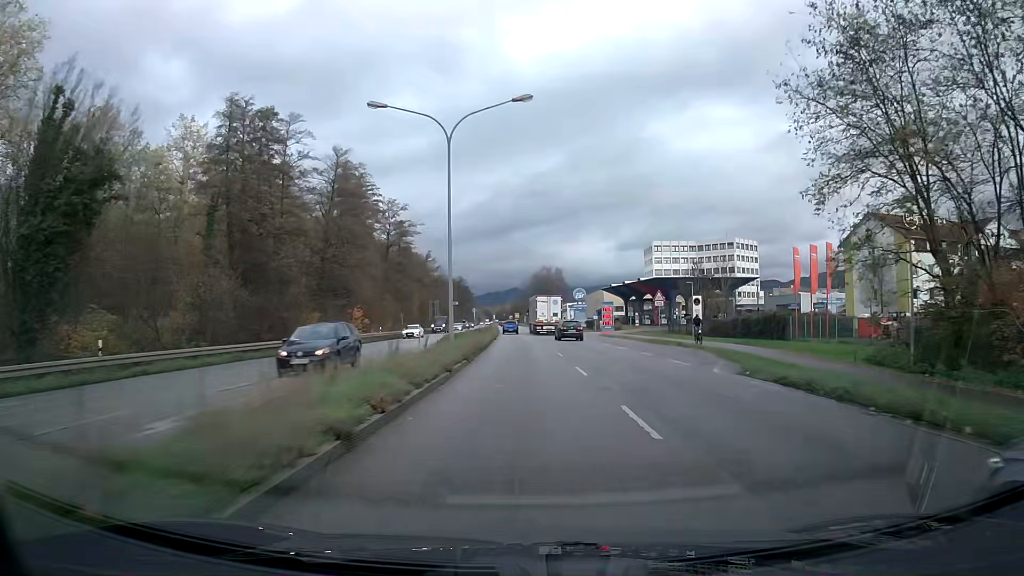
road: primary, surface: asphalt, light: Day
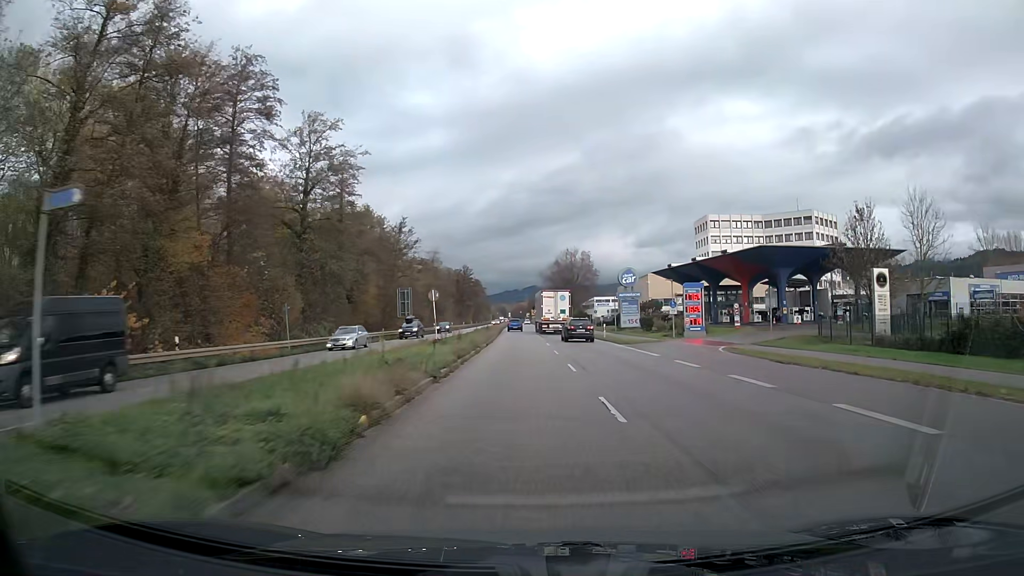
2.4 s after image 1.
(-0.6, +43.3) m; -2°
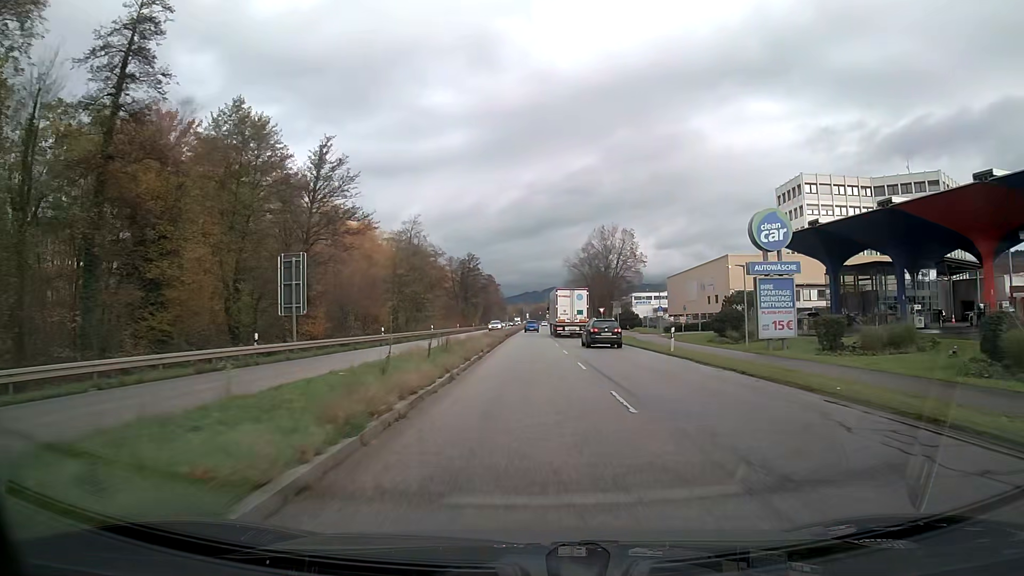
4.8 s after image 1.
(-0.6, +43.5) m; -1°
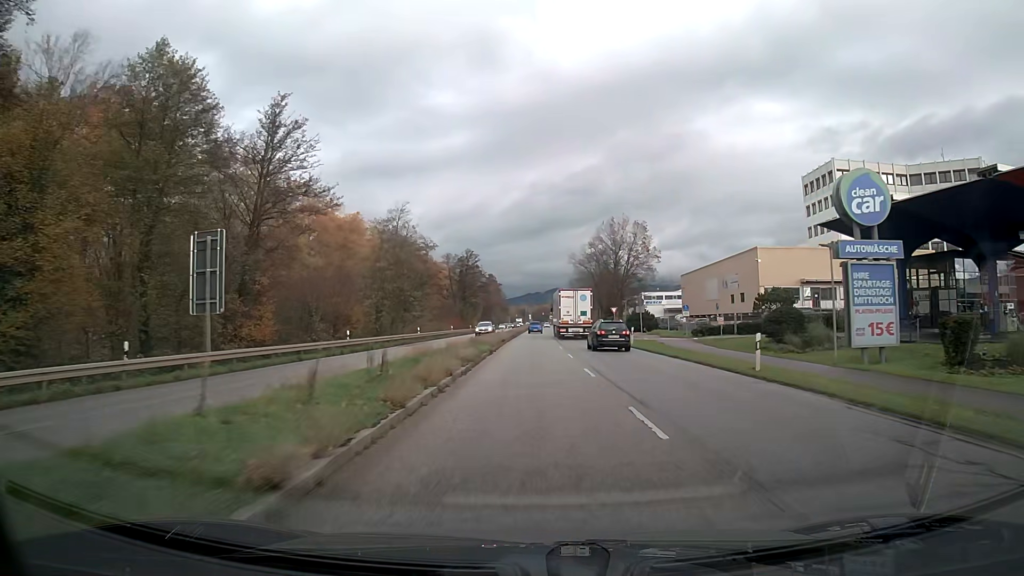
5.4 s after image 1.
(0.0, +10.9) m; 0°
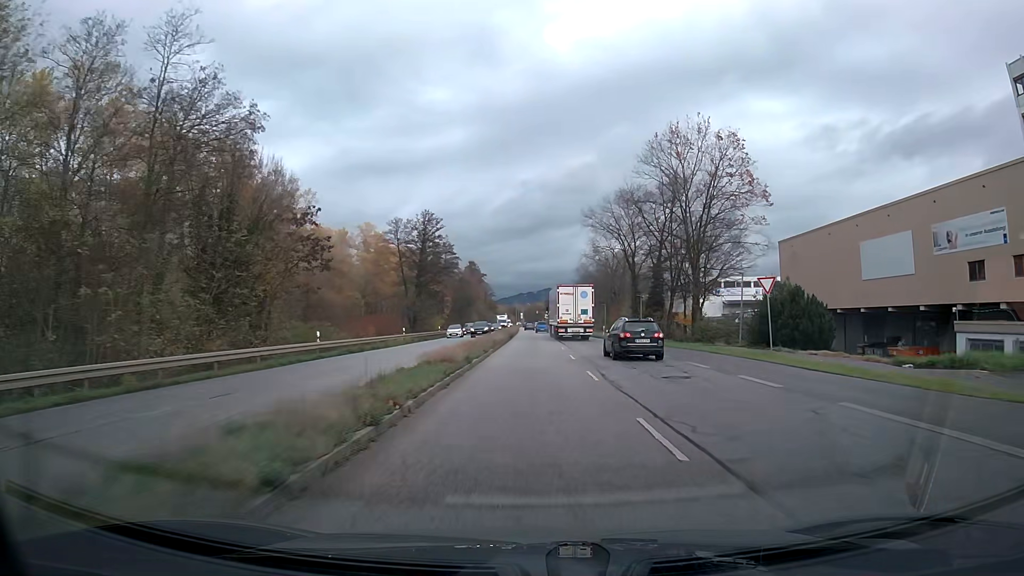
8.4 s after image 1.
(+0.2, +54.7) m; +1°
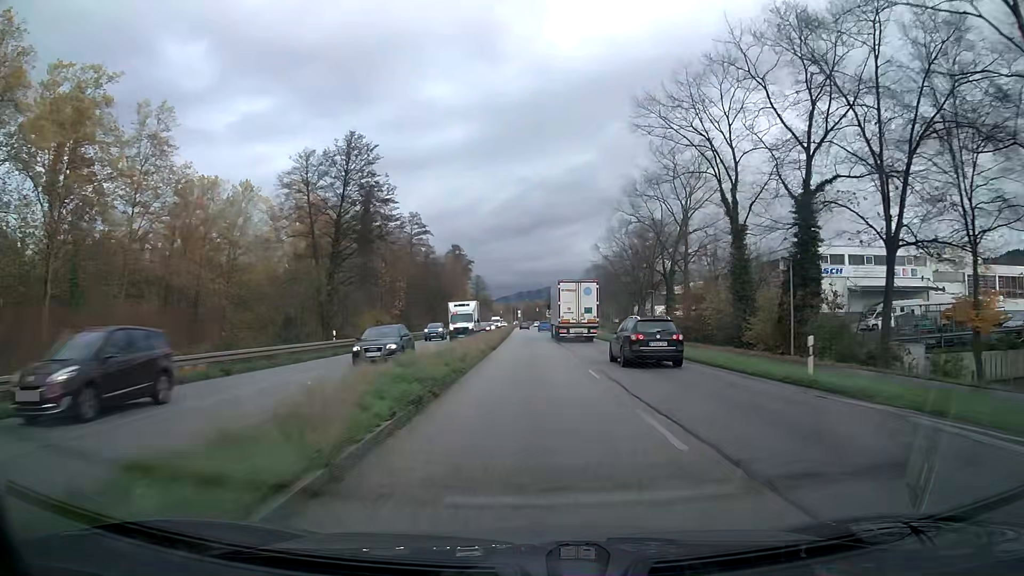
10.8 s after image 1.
(+0.1, +44.0) m; 0°
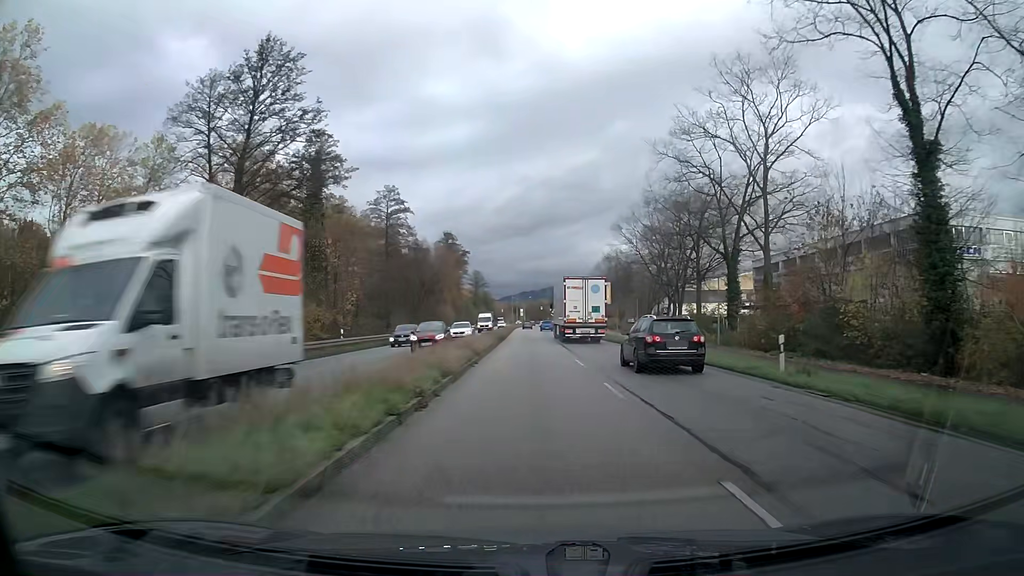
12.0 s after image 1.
(-0.1, +22.1) m; 0°
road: primary_link
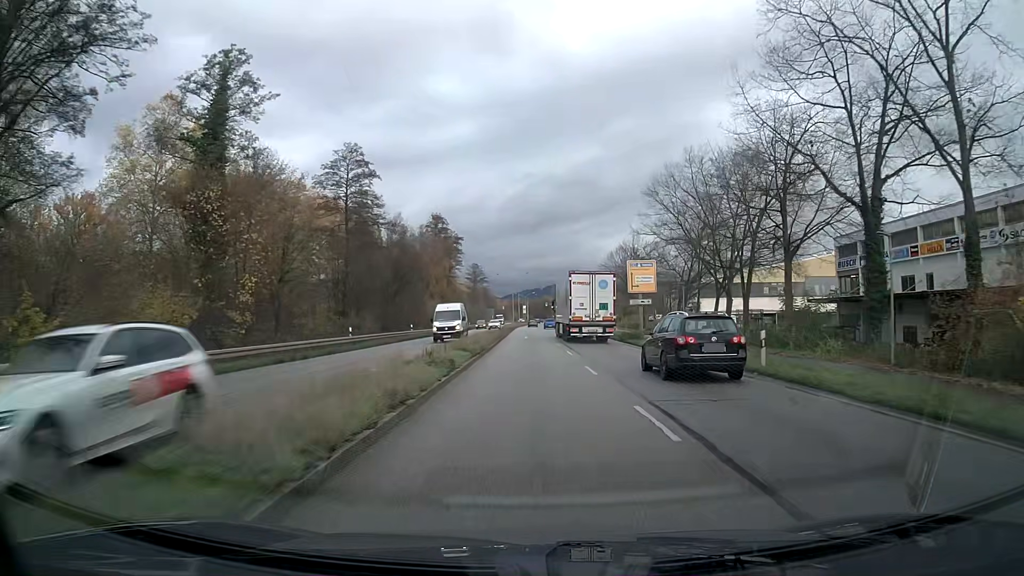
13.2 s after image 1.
(-0.1, +22.0) m; 0°
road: primary
